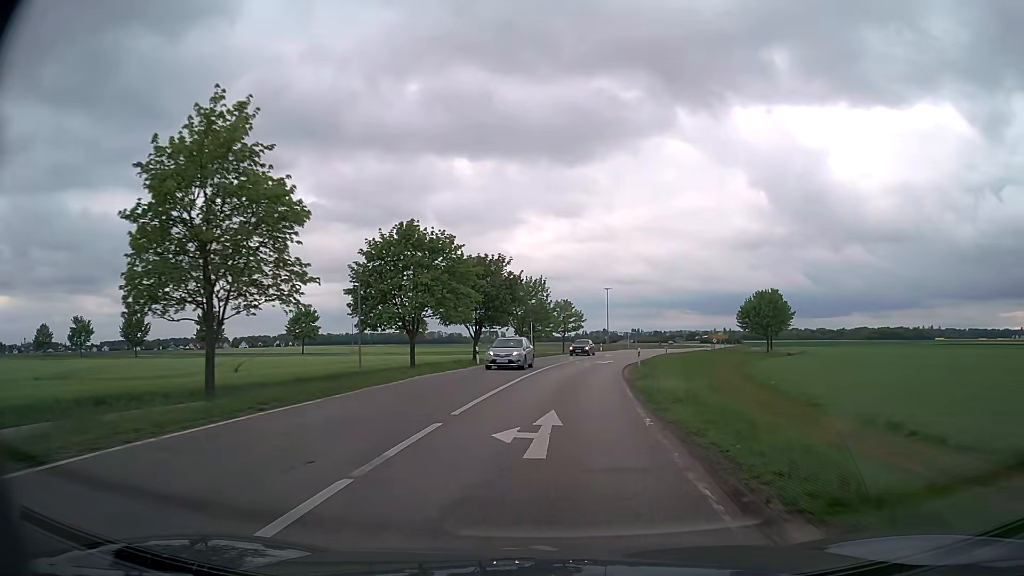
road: secondary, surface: asphalt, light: Day
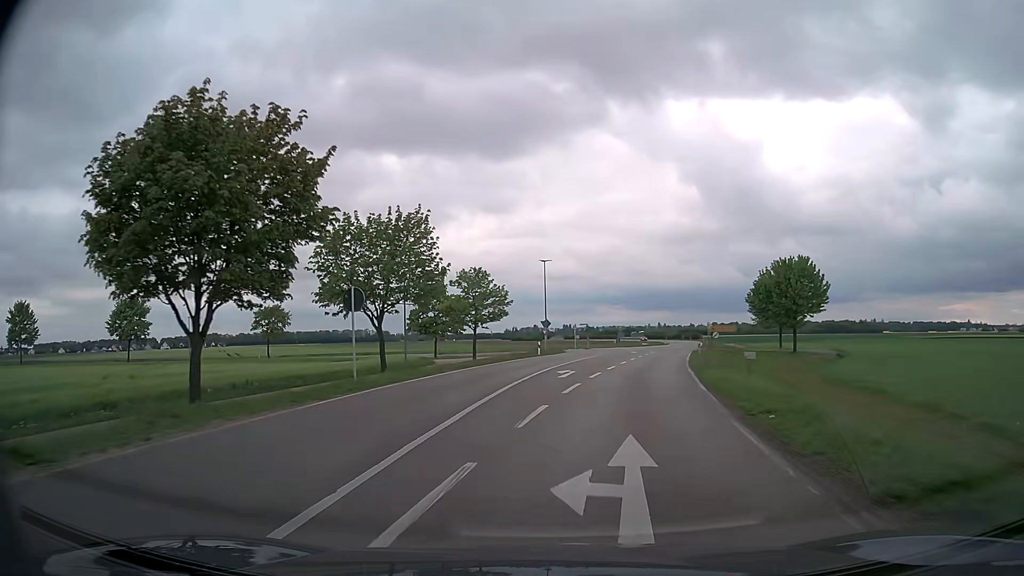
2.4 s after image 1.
(+2.5, +37.3) m; +6°
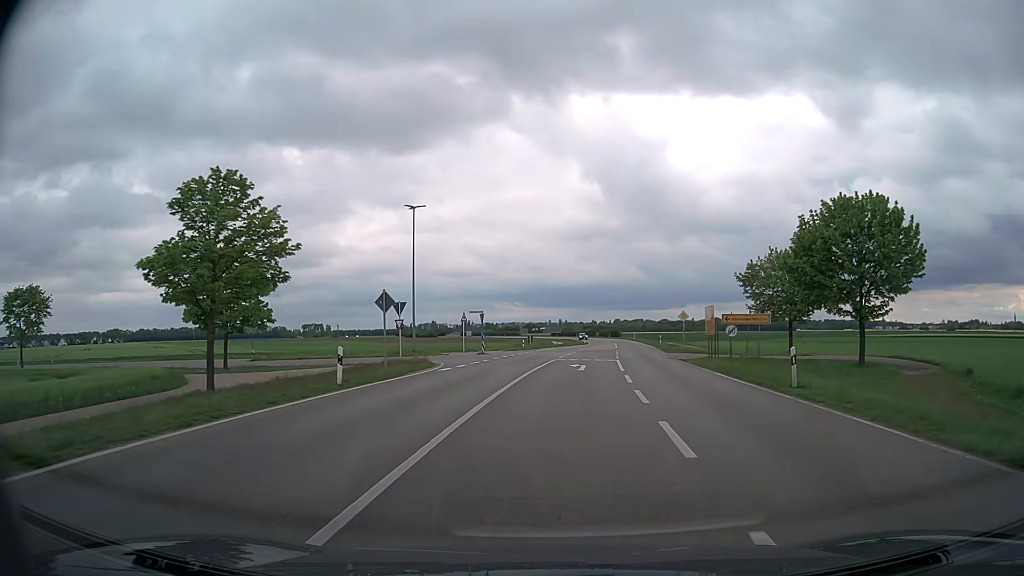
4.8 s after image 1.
(+1.9, +32.0) m; +8°
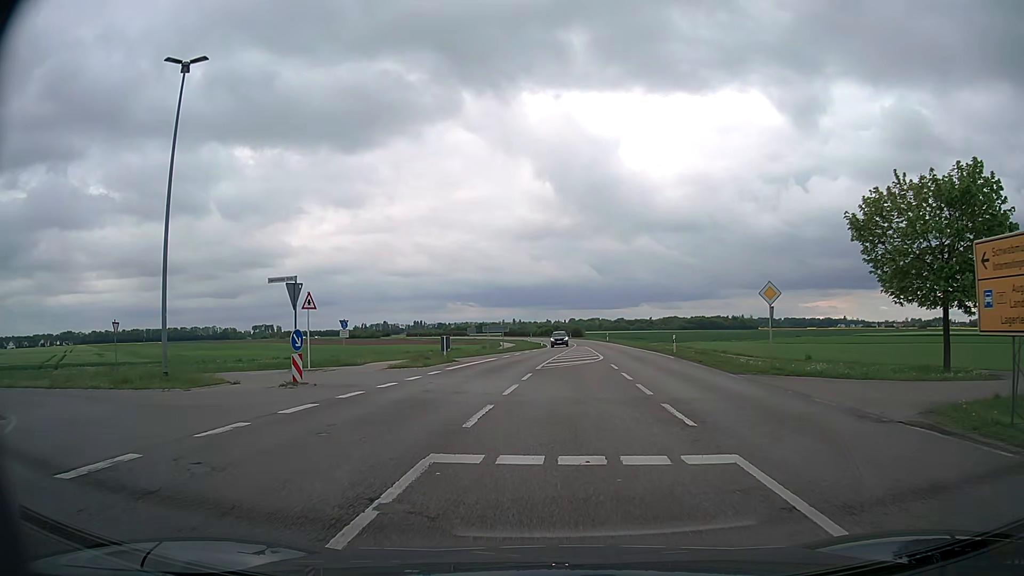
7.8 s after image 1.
(+1.1, +27.6) m; +4°
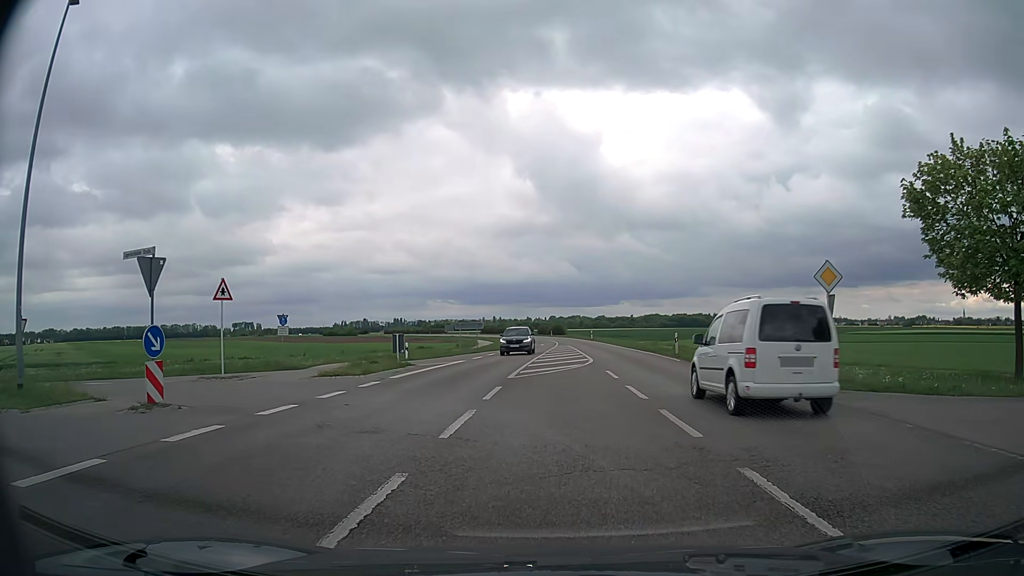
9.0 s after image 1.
(0.0, +6.1) m; +2°
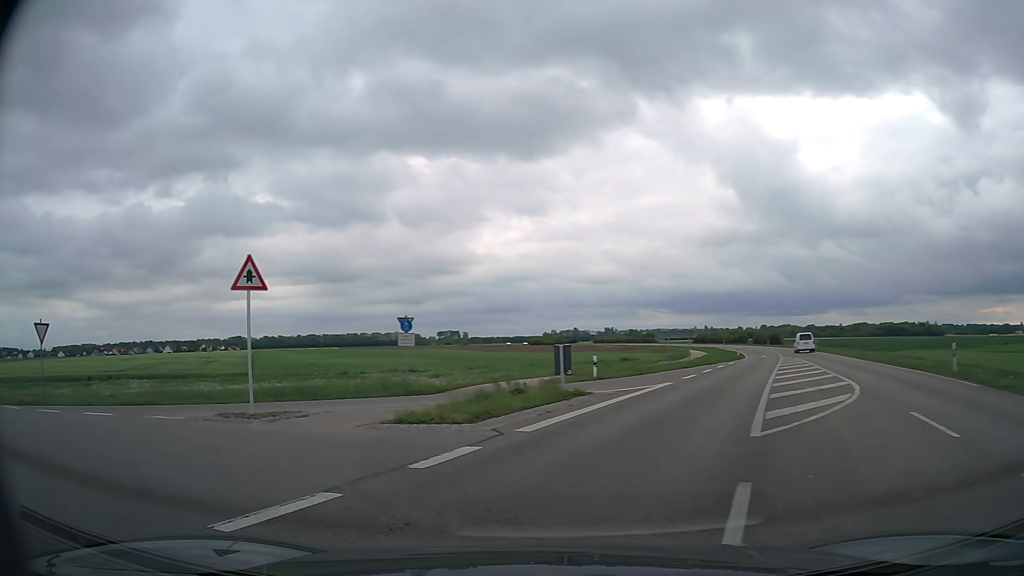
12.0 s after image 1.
(-0.4, +10.0) m; -16°
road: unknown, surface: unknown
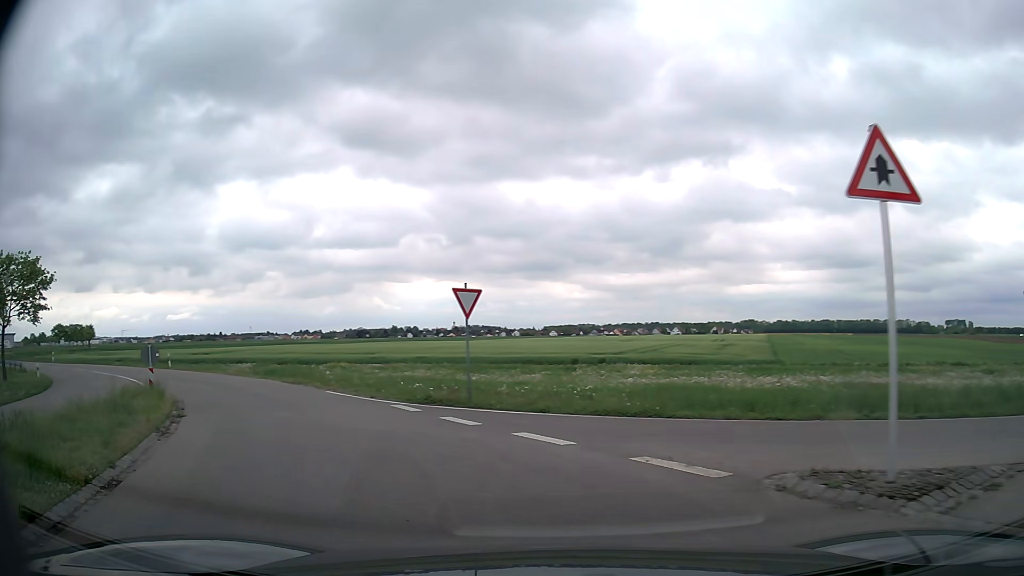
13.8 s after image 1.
(-3.3, +7.5) m; -44°
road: tertiary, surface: asphalt
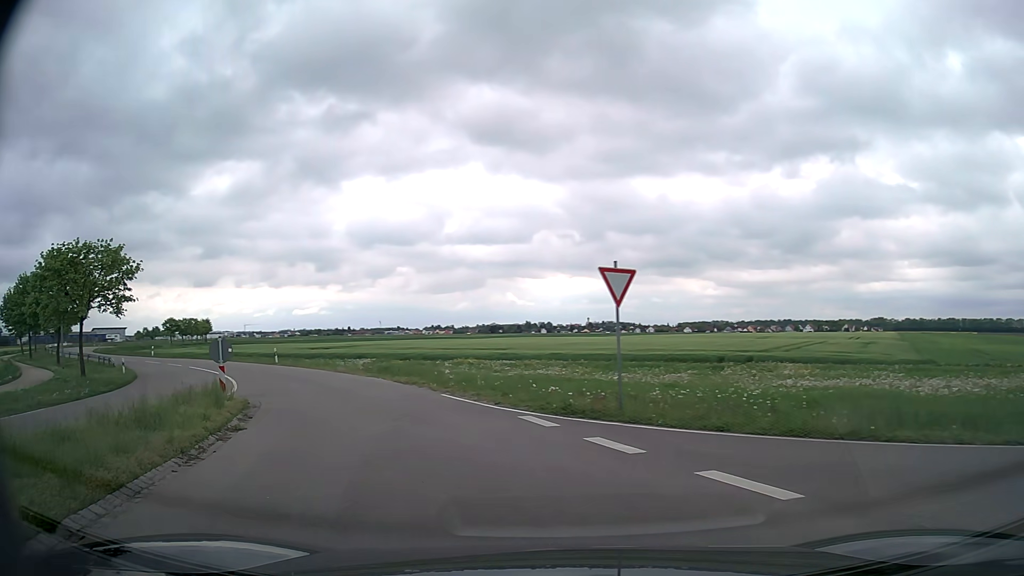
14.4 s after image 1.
(-0.4, +3.6) m; -11°
(-2, +10) (-6, +19) (-11, +28) (-17, +35) (-24, +42) (-32, +49) (-40, +54) (-48, +60) (-56, +67) (-63, +73) m
